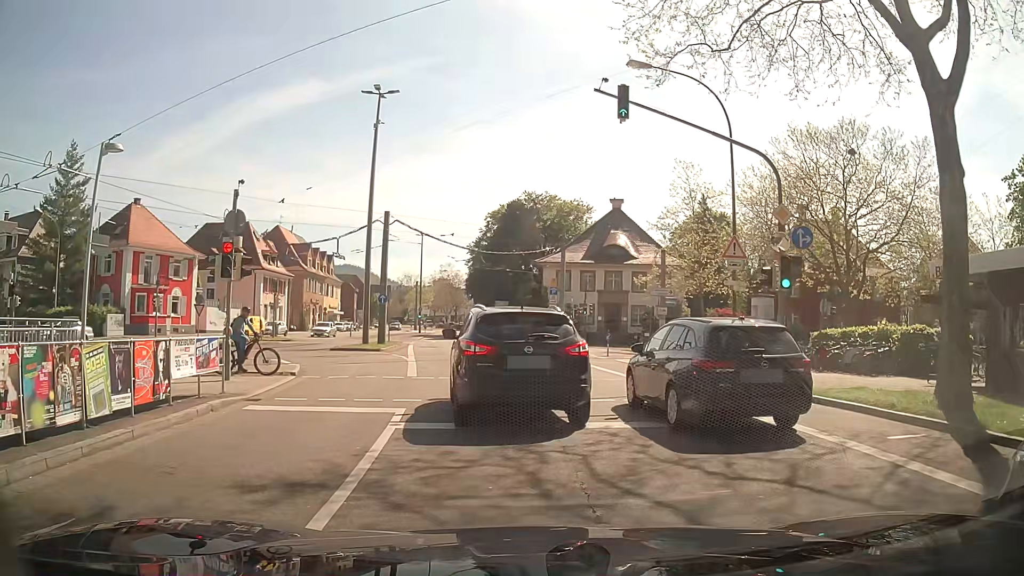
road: secondary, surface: asphalt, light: Day
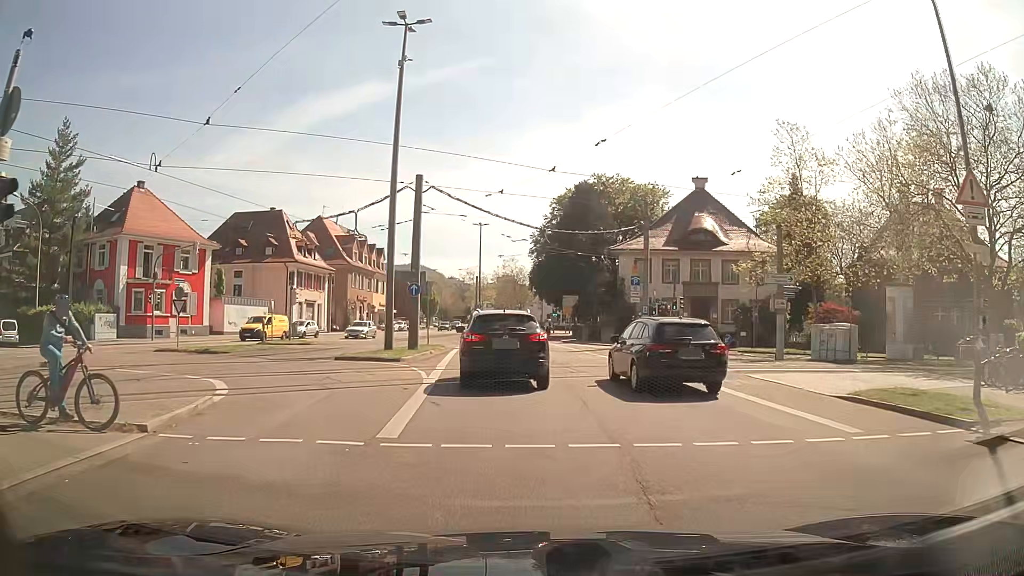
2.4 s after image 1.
(-0.7, +10.2) m; -6°
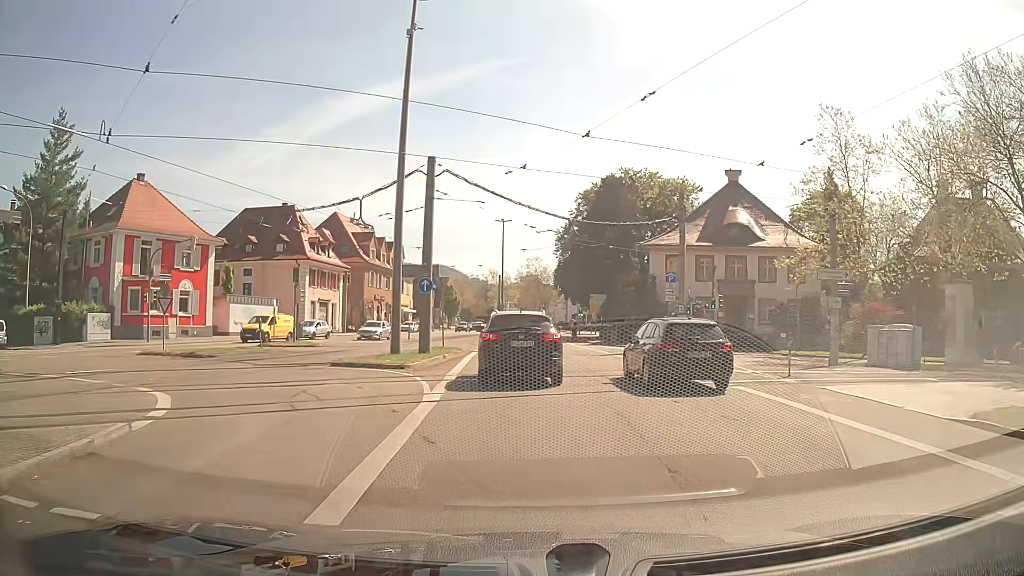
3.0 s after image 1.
(-0.1, +3.6) m; -3°
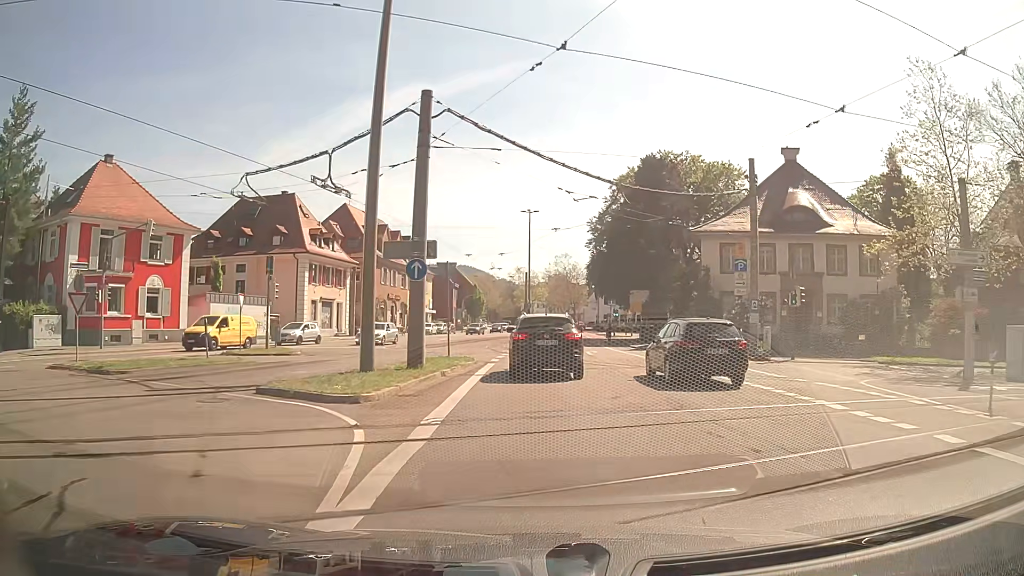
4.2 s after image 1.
(-0.1, +8.3) m; -2°
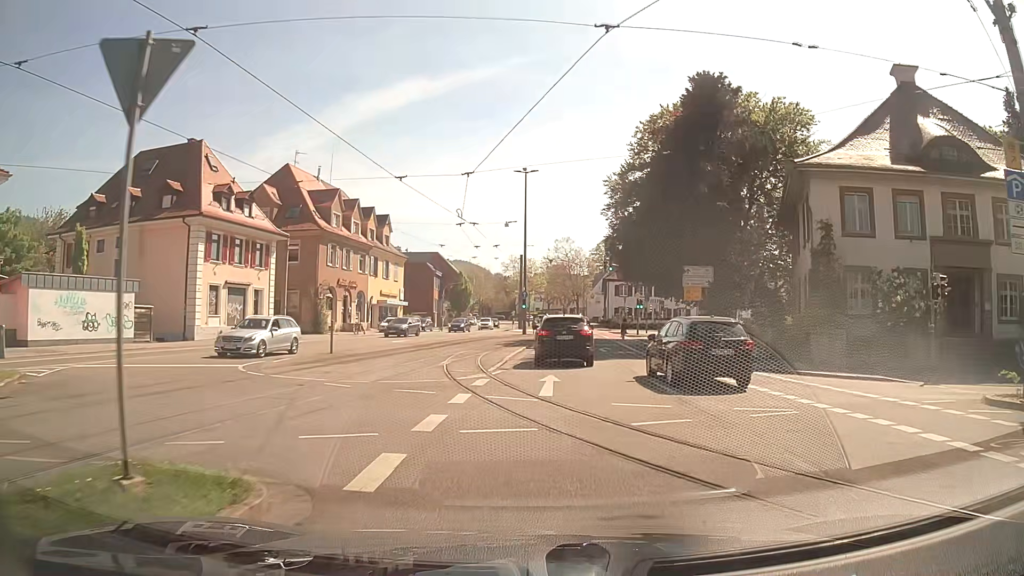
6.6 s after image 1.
(+0.1, +19.3) m; +1°
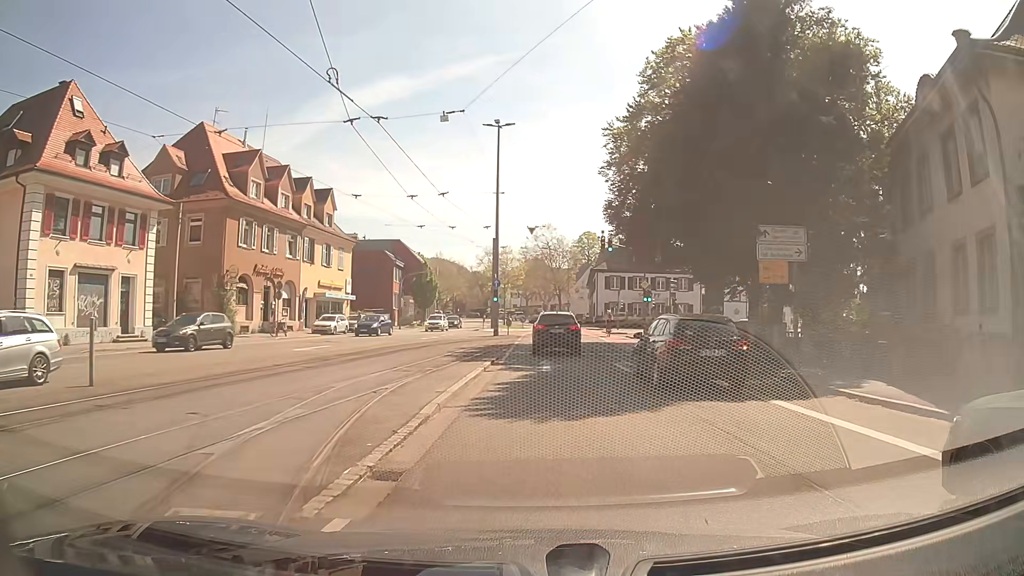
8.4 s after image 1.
(+0.2, +14.0) m; +2°
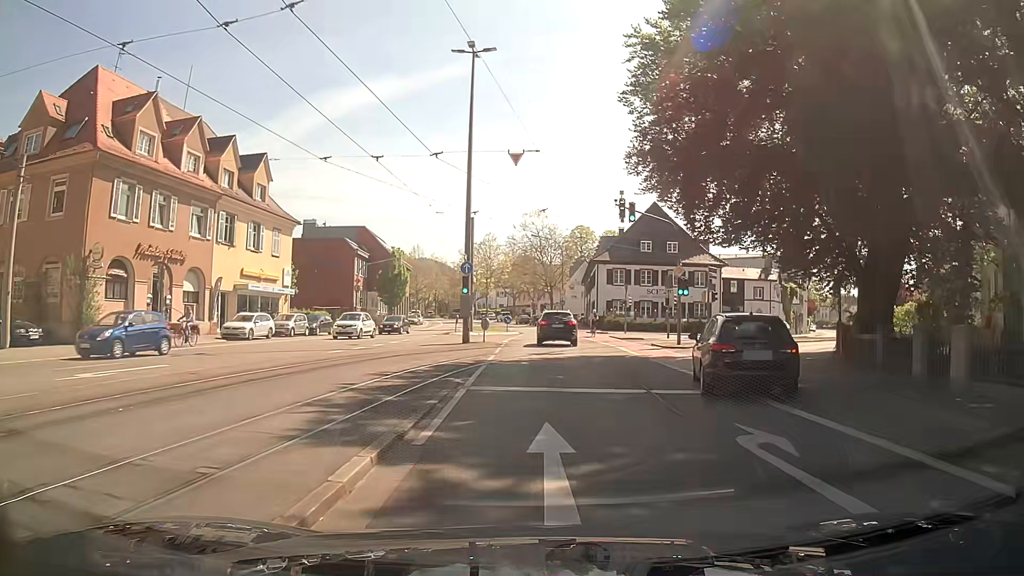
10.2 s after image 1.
(+0.2, +13.6) m; +1°
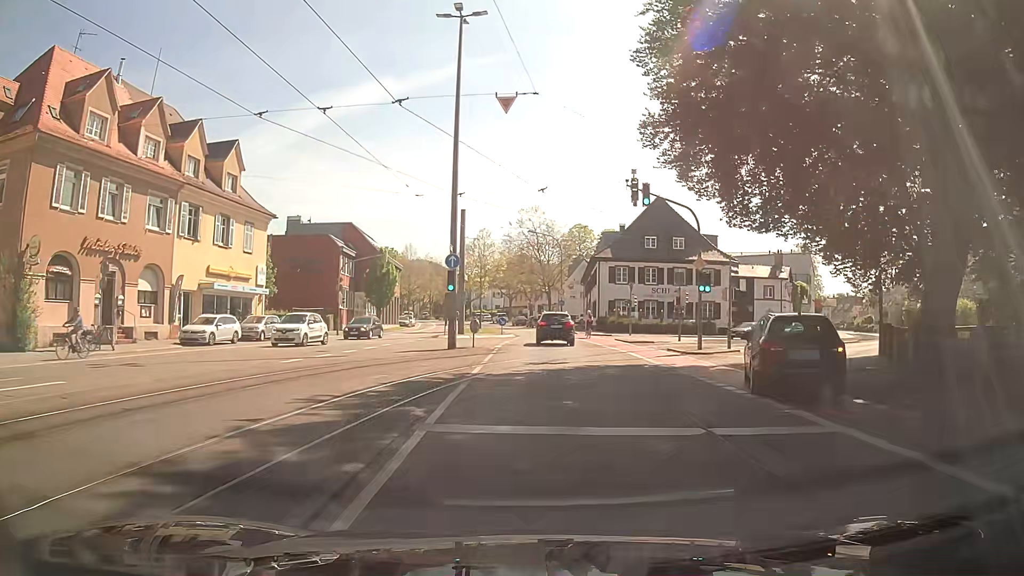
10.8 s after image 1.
(0.0, +4.5) m; 0°
(0, +10) (0, +20) (+1, +30) (+1, +40) (+1, +50) (0, +60) (-1, +70) (-2, +80) (-3, +90) (-5, +100) m
